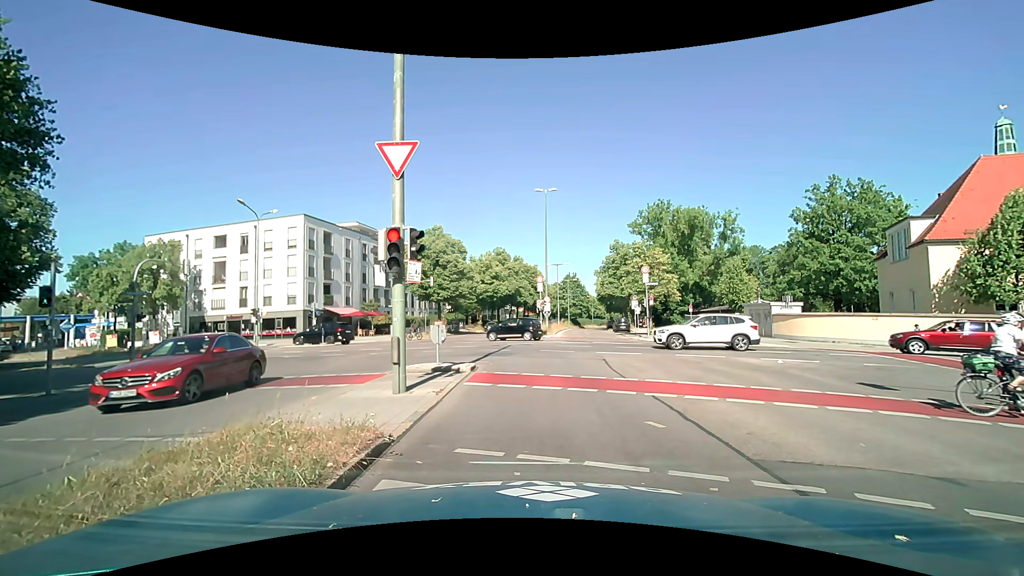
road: secondary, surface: asphalt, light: Day
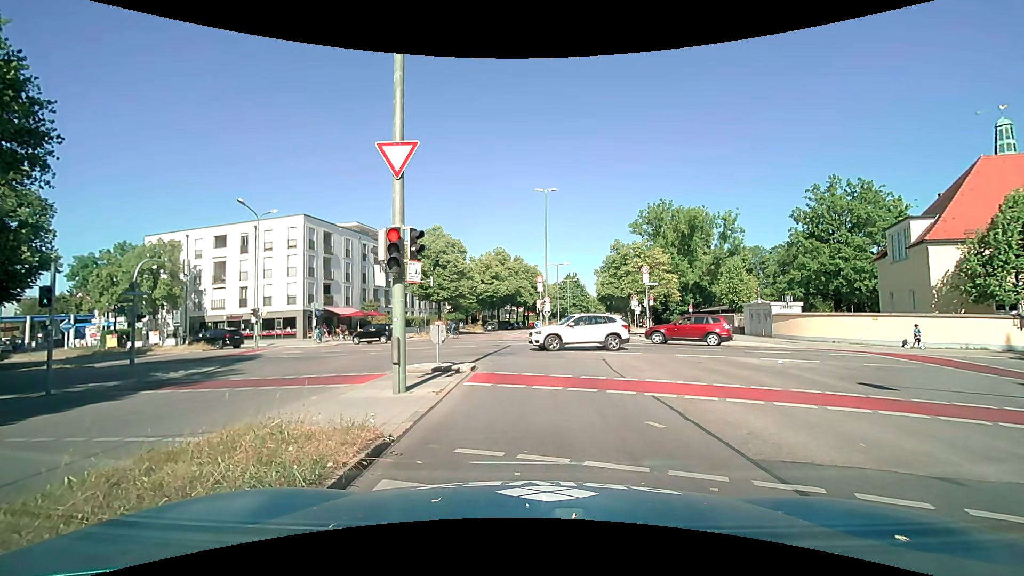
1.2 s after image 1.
(0.0, 0.0) m; 0°
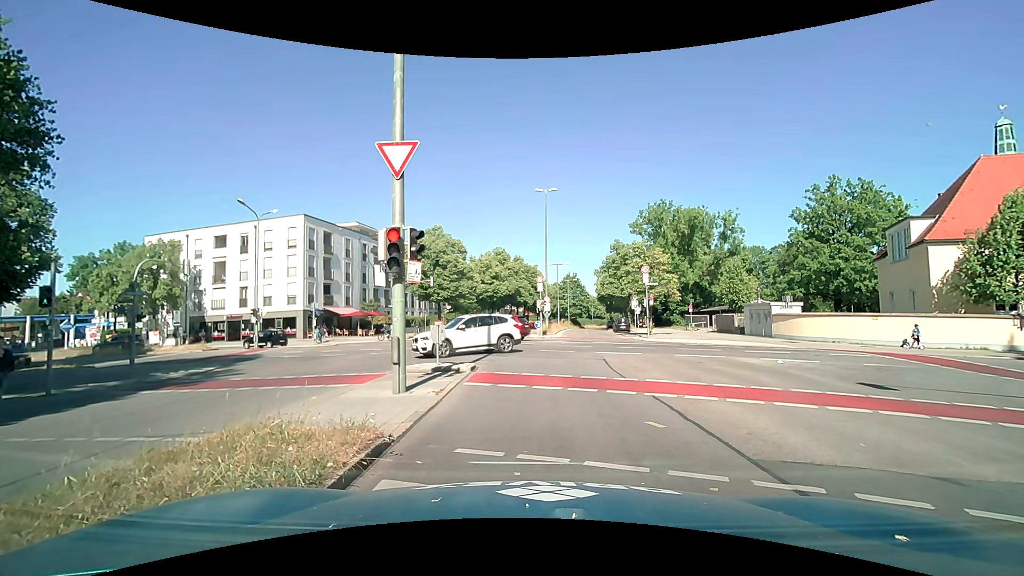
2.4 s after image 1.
(0.0, 0.0) m; 0°
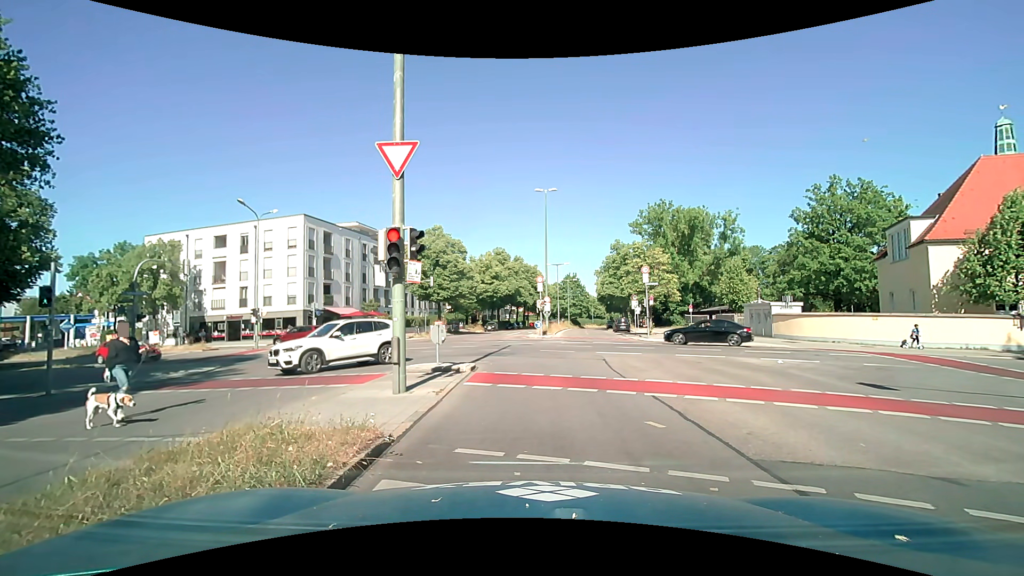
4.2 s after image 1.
(0.0, 0.0) m; 0°
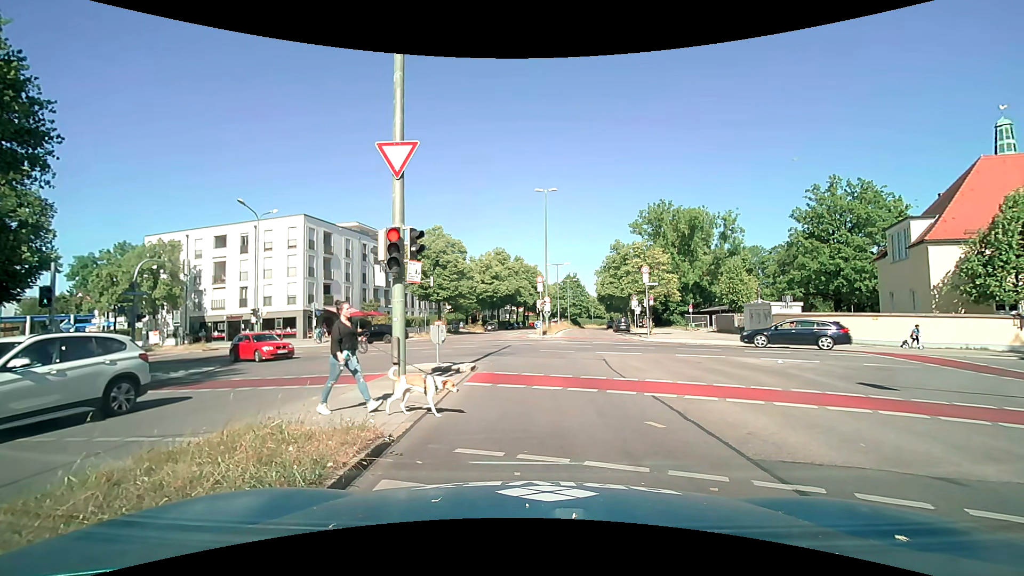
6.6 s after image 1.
(0.0, 0.0) m; 0°
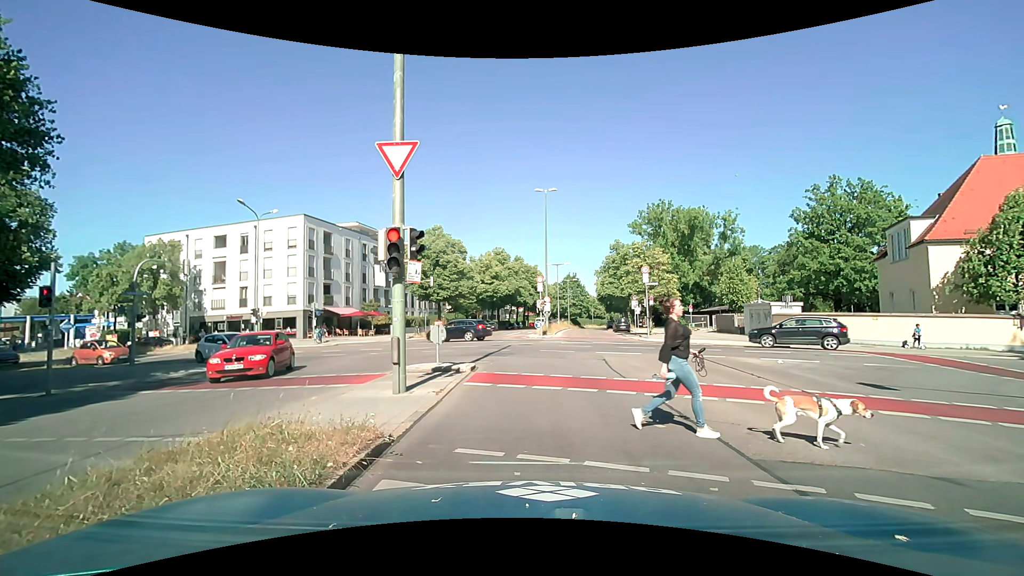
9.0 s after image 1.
(0.0, 0.0) m; 0°
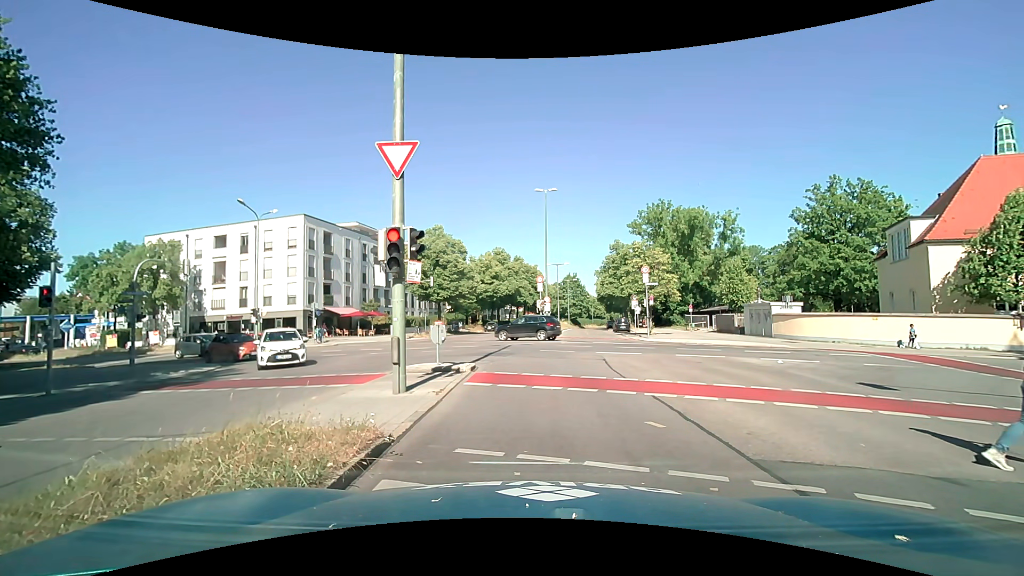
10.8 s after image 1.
(0.0, 0.0) m; 0°
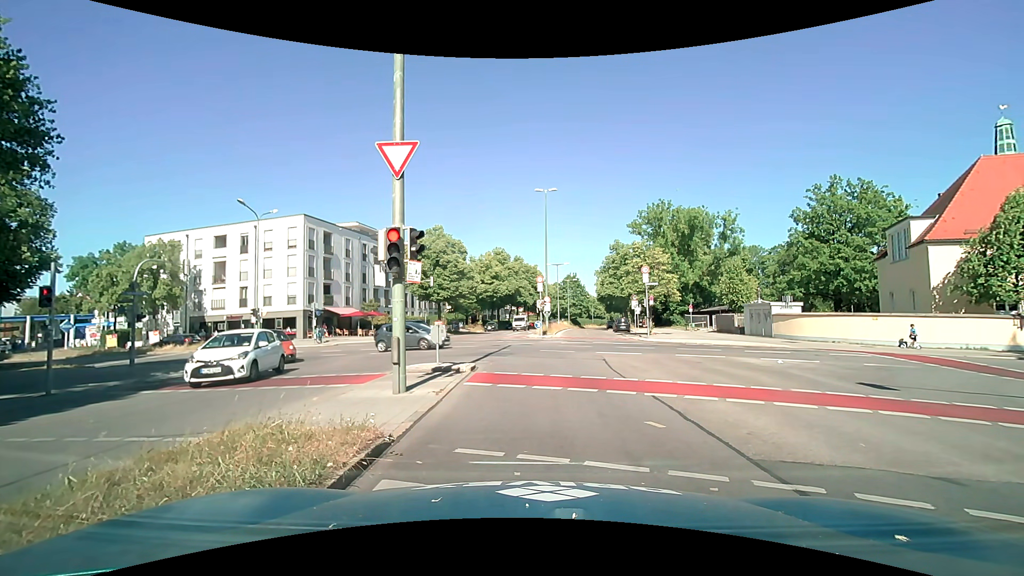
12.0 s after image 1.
(0.0, 0.0) m; 0°
(0, +10) (0, +20) (-1, +30) (-7, +38) (-16, +42) (-26, +45) (-35, +48) (-45, +51) (-54, +54) (-64, +57) m
